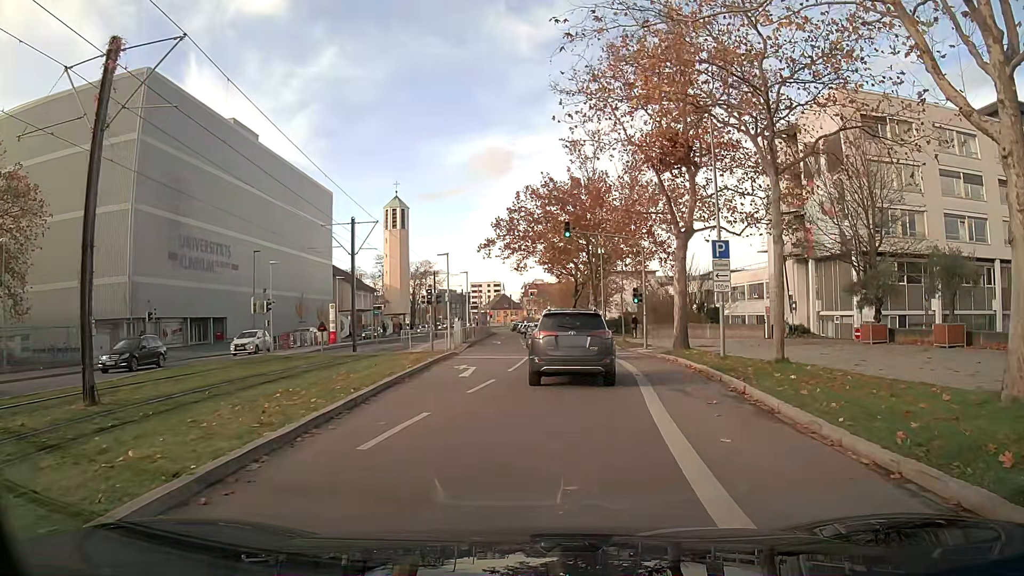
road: secondary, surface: asphalt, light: Day
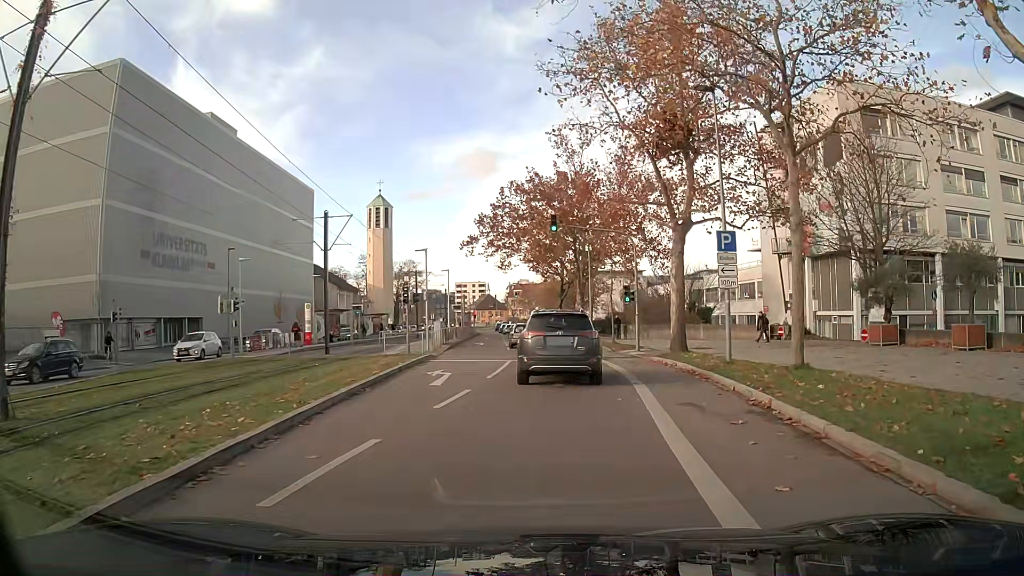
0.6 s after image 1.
(0.0, +2.4) m; +1°
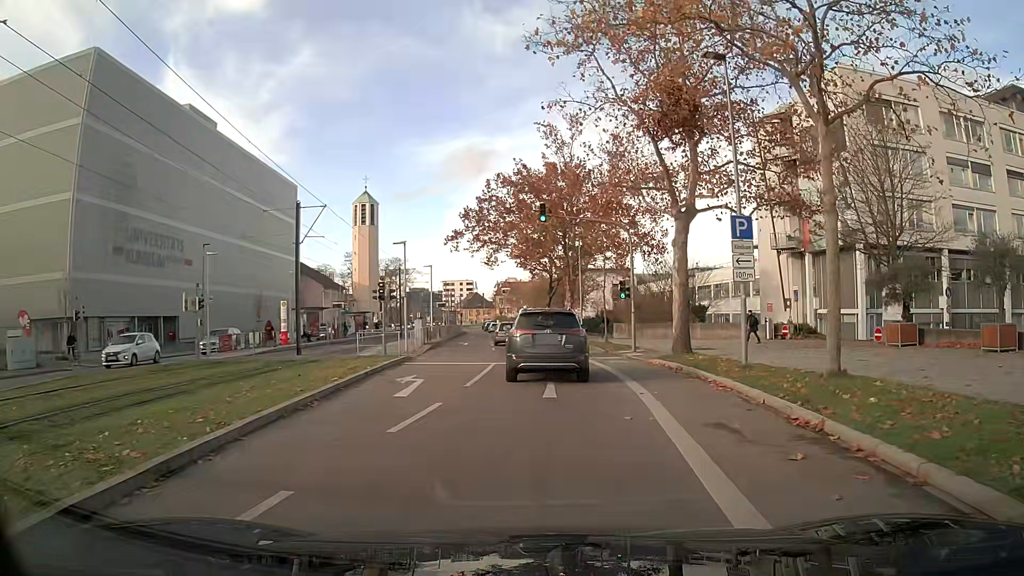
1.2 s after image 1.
(0.0, +2.6) m; +1°
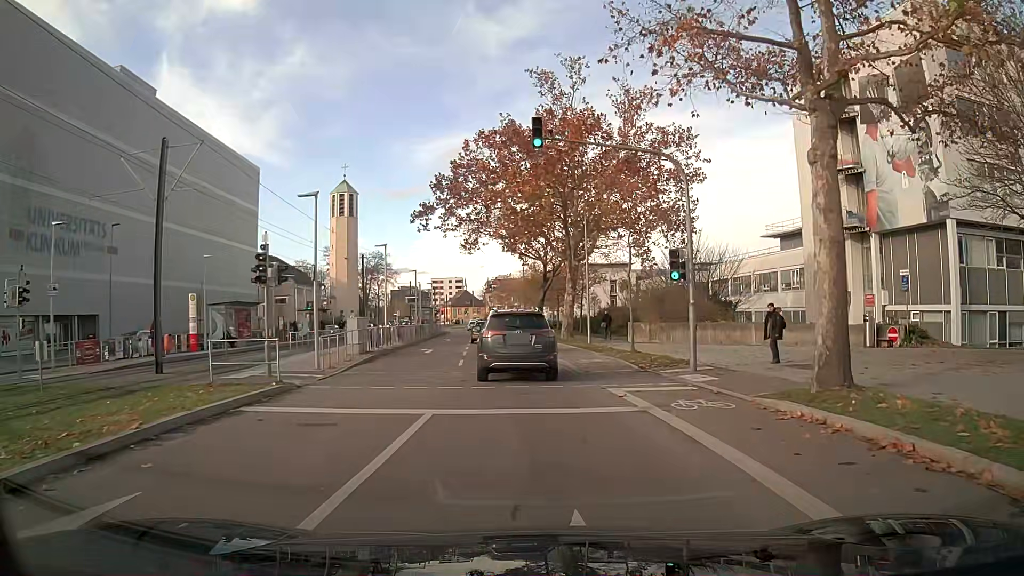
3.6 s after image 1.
(+0.1, +12.5) m; 0°
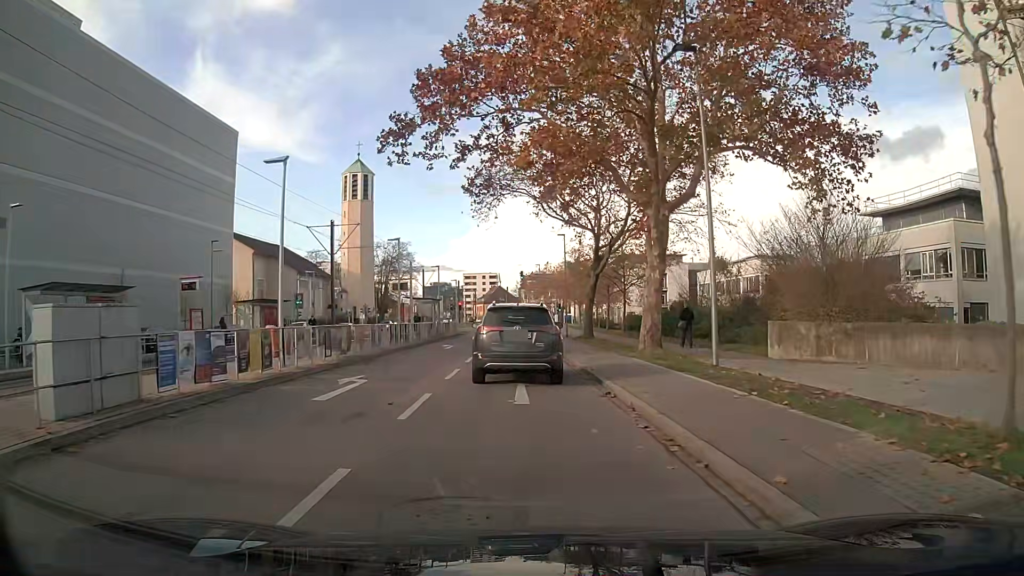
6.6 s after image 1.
(-0.5, +18.9) m; -3°
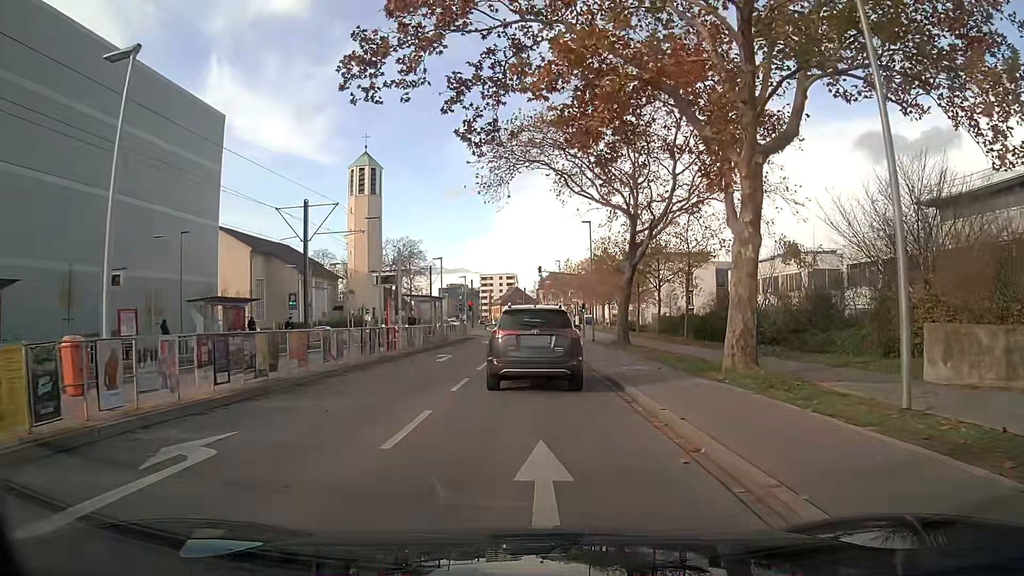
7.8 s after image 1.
(-0.1, +8.0) m; -1°
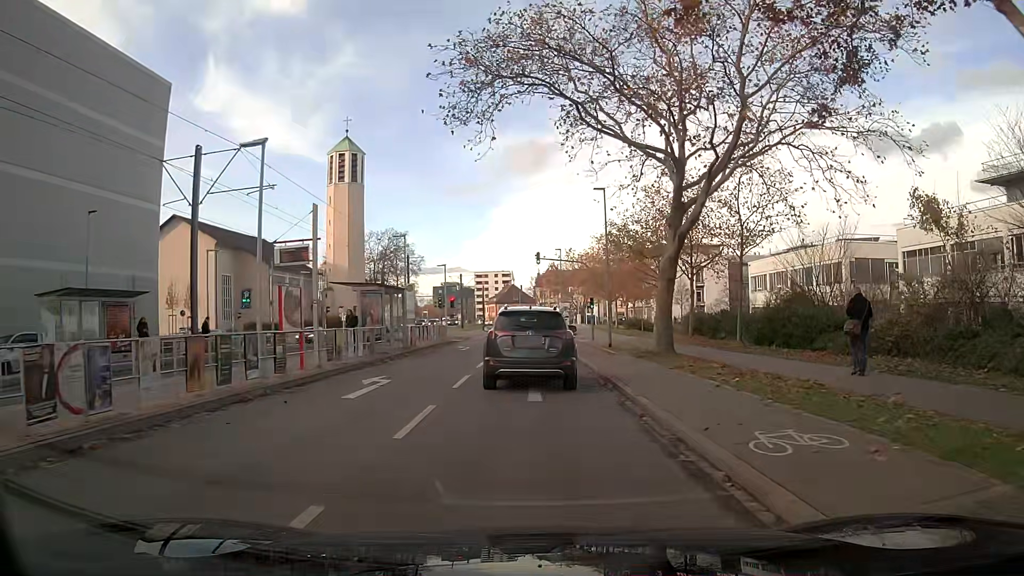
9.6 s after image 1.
(+0.1, +11.3) m; +1°
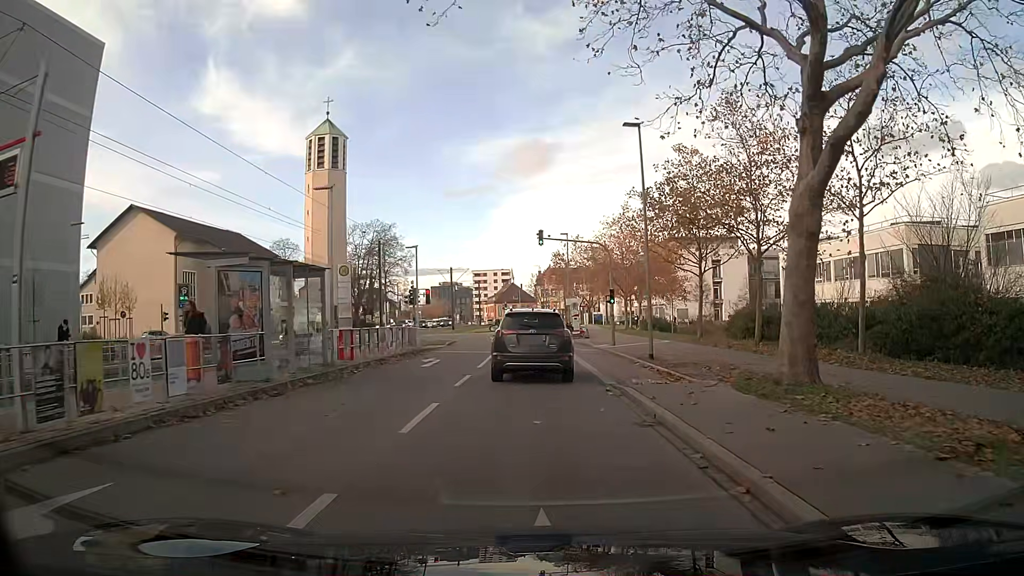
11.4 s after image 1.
(-0.1, +11.8) m; 0°
(0, +10) (0, +20) (0, +30) (0, +40) (-1, +50) (-2, +60) (-2, +70) (-1, +80) (-1, +90) (-1, +100) m
